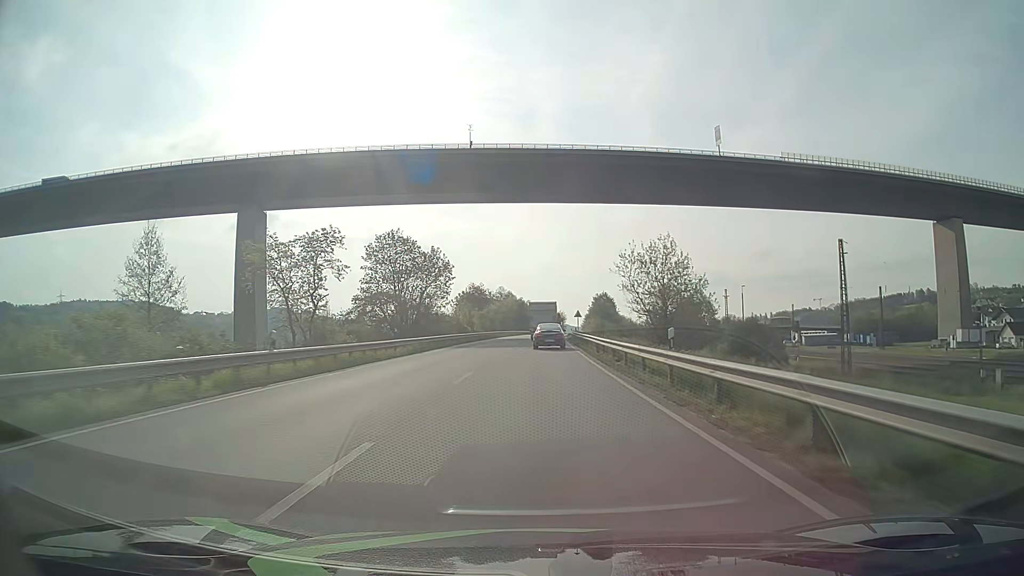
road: primary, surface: asphalt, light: Day
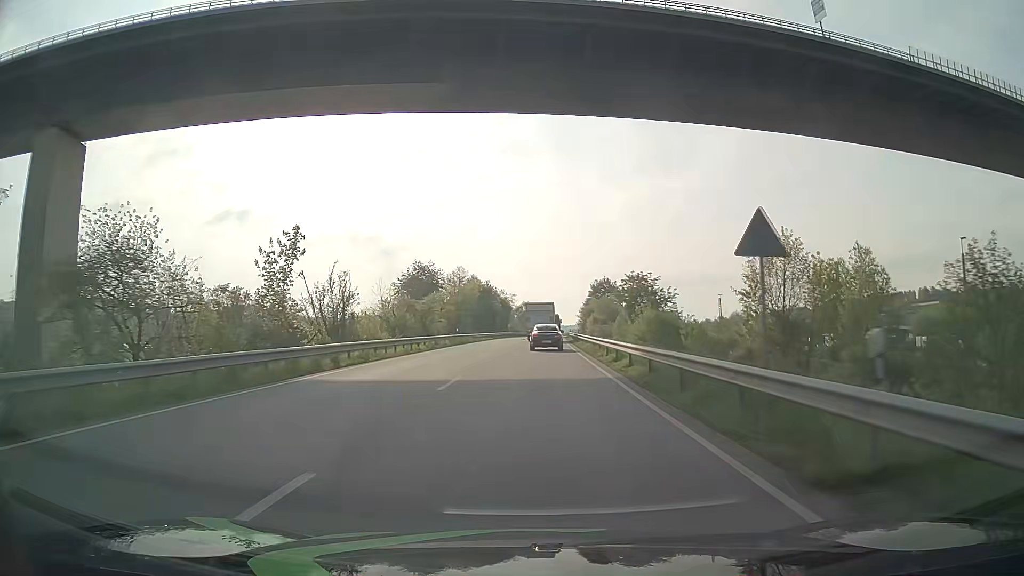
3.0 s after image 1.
(+1.0, +62.0) m; +2°
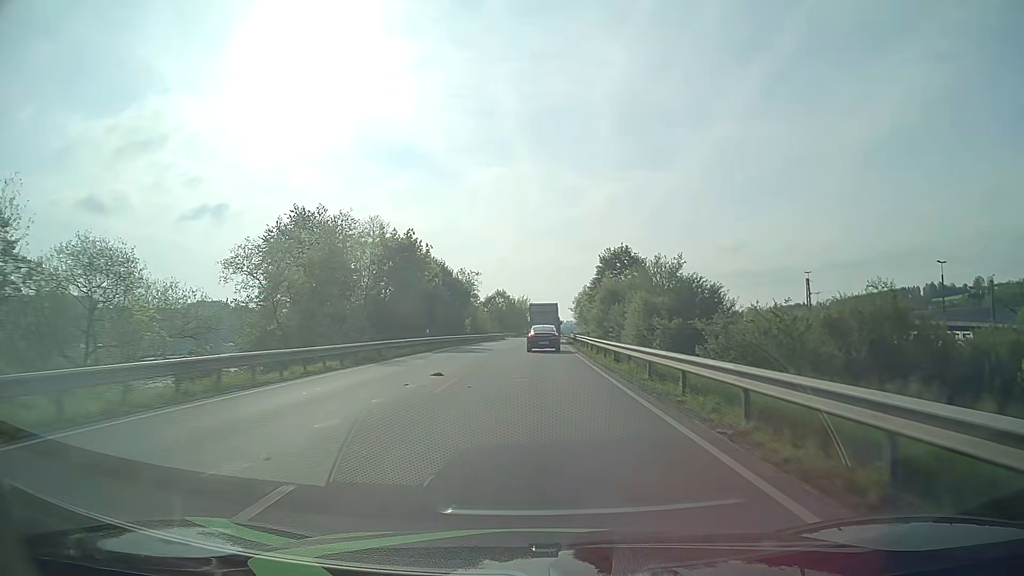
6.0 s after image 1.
(+0.7, +60.8) m; +1°
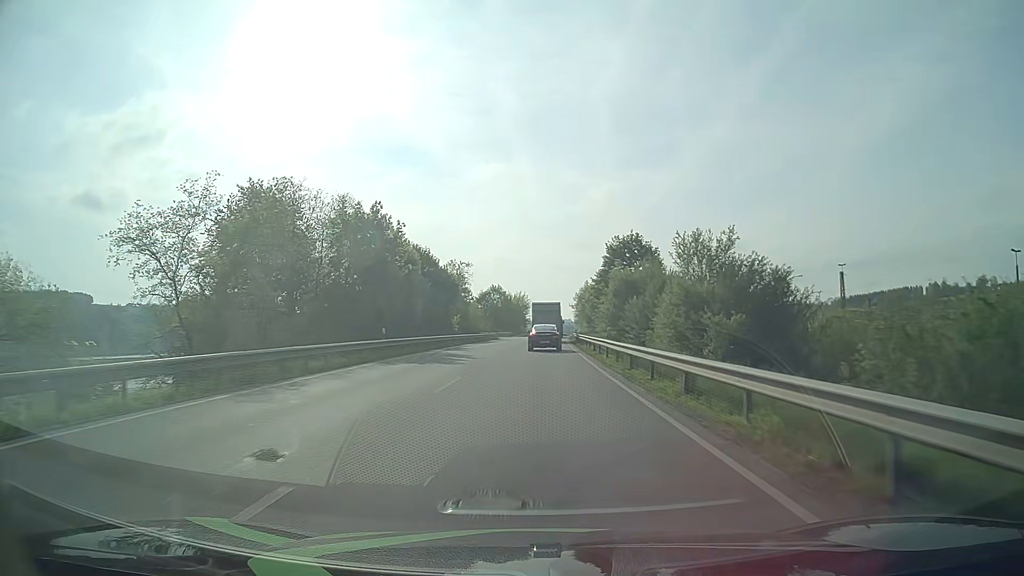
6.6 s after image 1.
(0.0, +12.1) m; 0°
